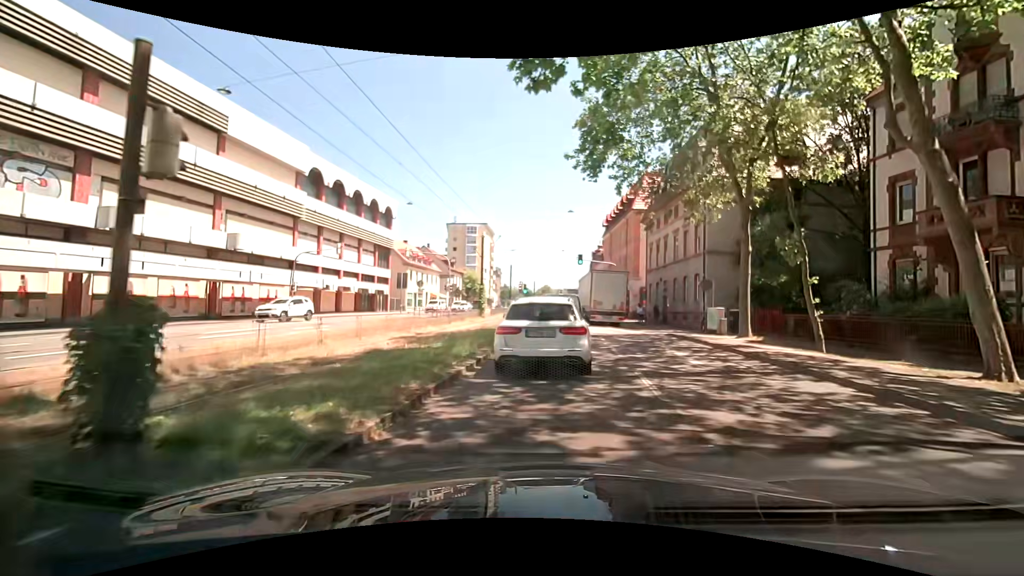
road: primary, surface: asphalt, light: Day
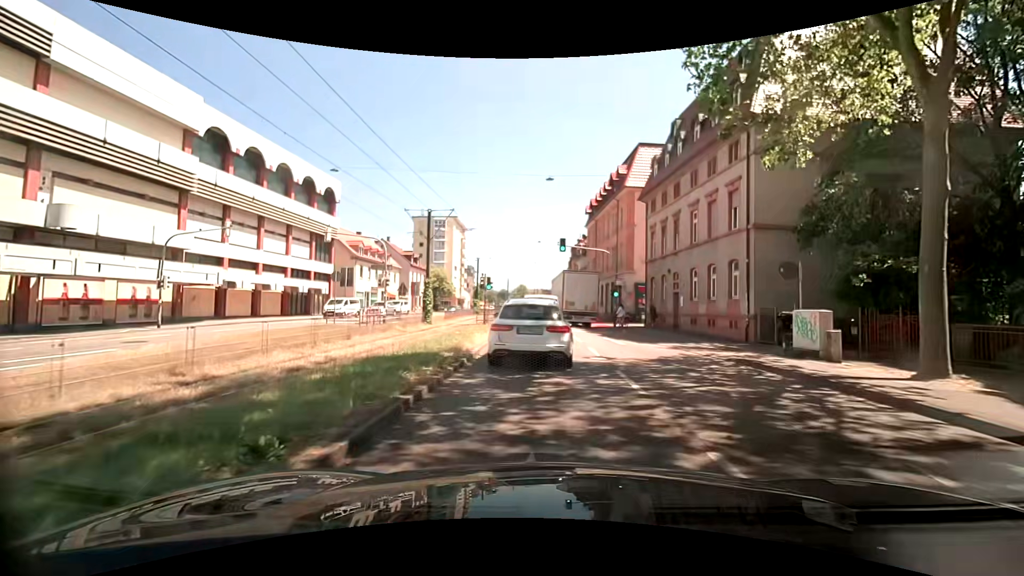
(+0.2, +11.4) m; +3°
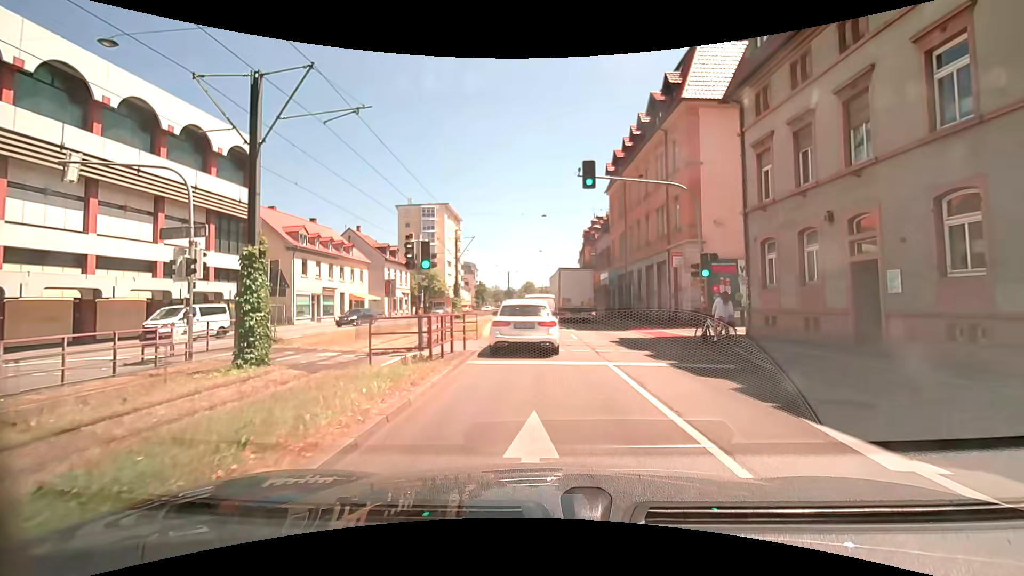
(-0.5, +18.2) m; -2°
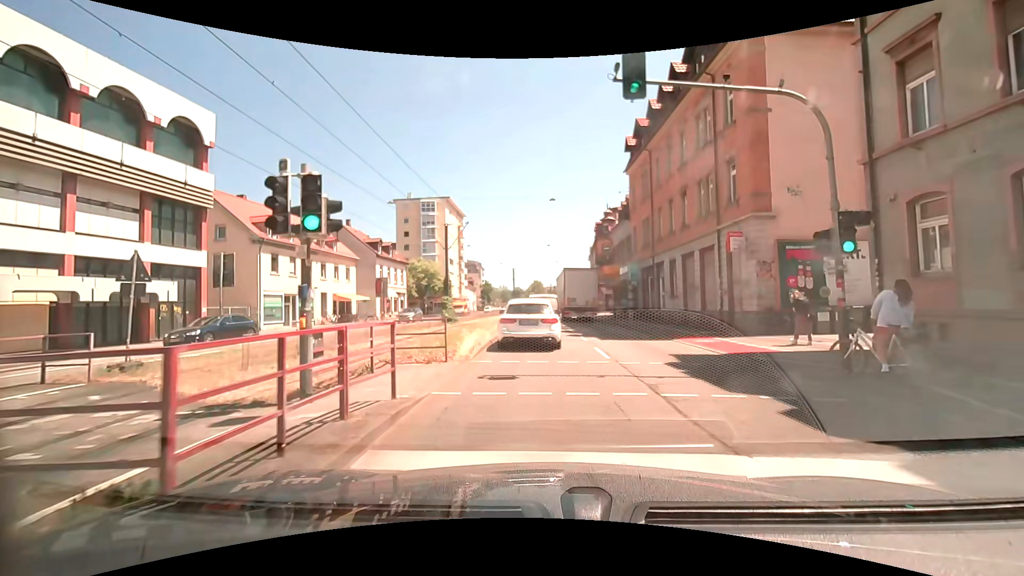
(-0.1, +7.4) m; -2°
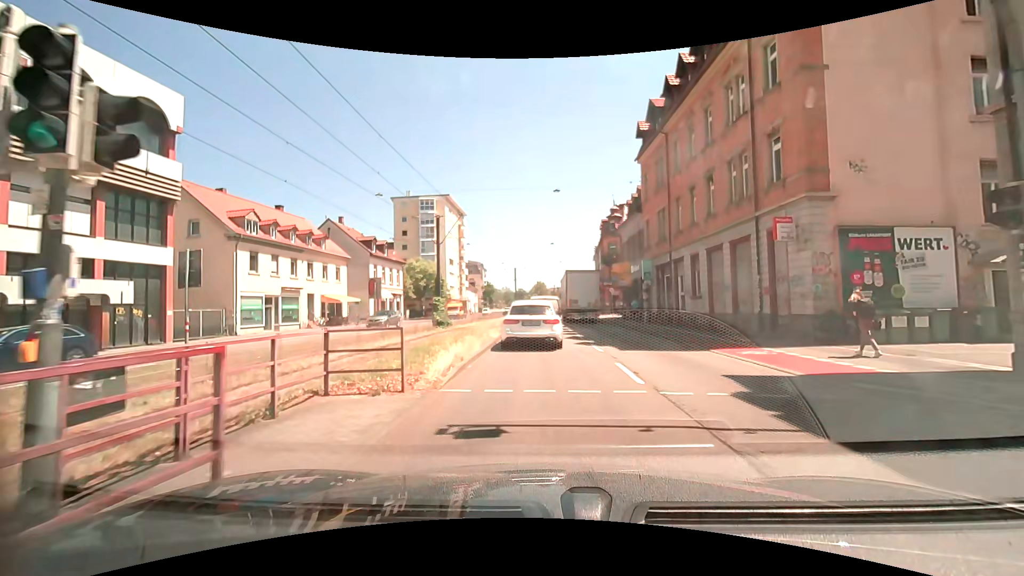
(0.0, +3.8) m; 0°
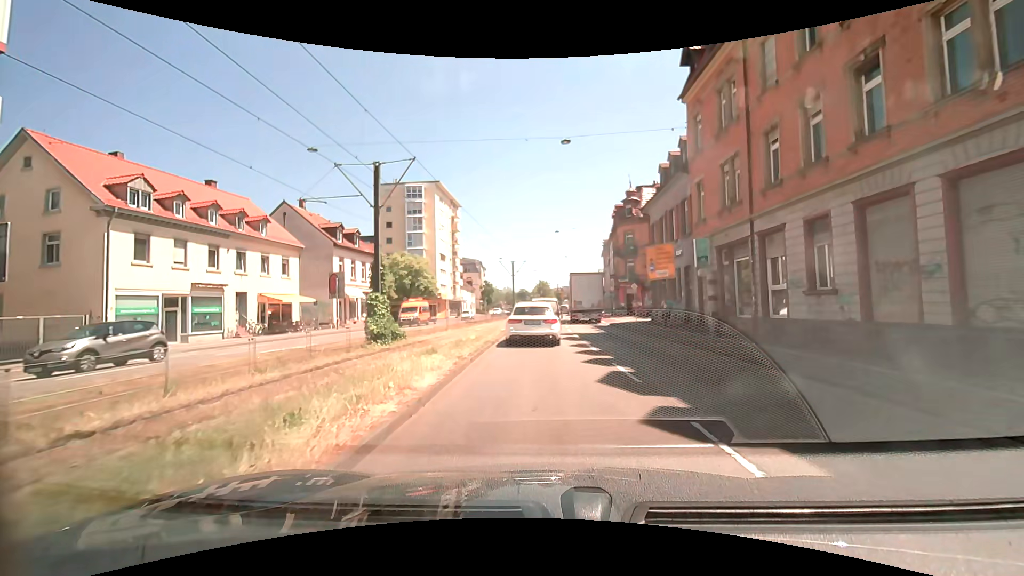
(-0.1, +11.6) m; -1°
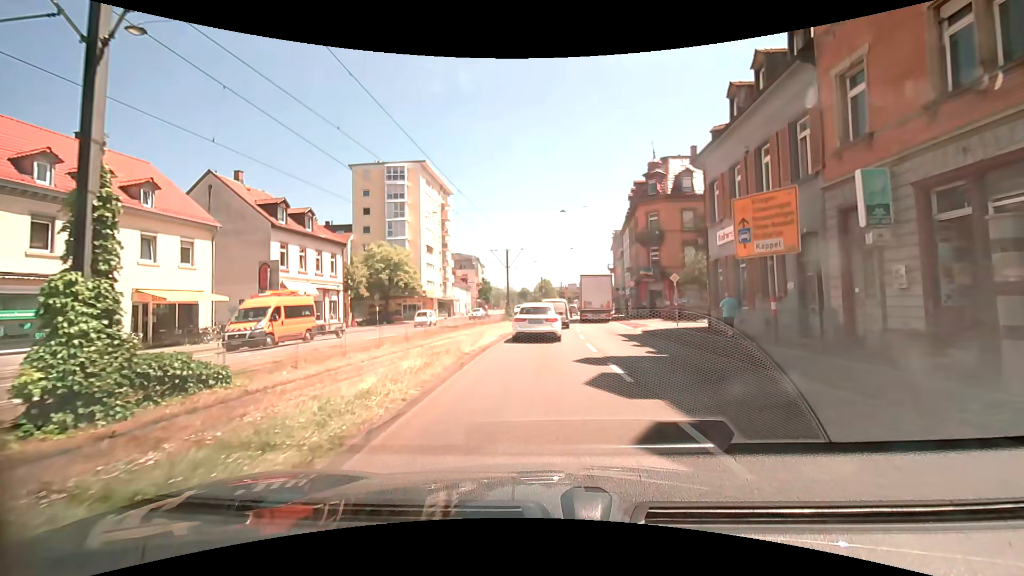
(0.0, +12.1) m; 0°
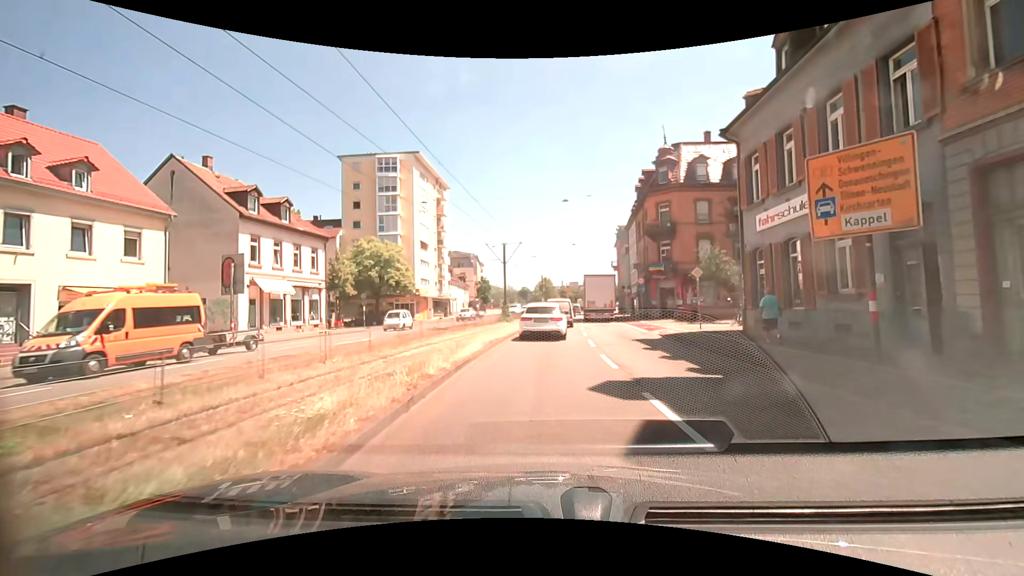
(0.0, +4.2) m; -1°
(0, +10) (0, +20) (+1, +30) (+2, +40) (+2, +50) (+3, +60) (+4, +70) (+5, +80) (+6, +90) (+7, +100) m
